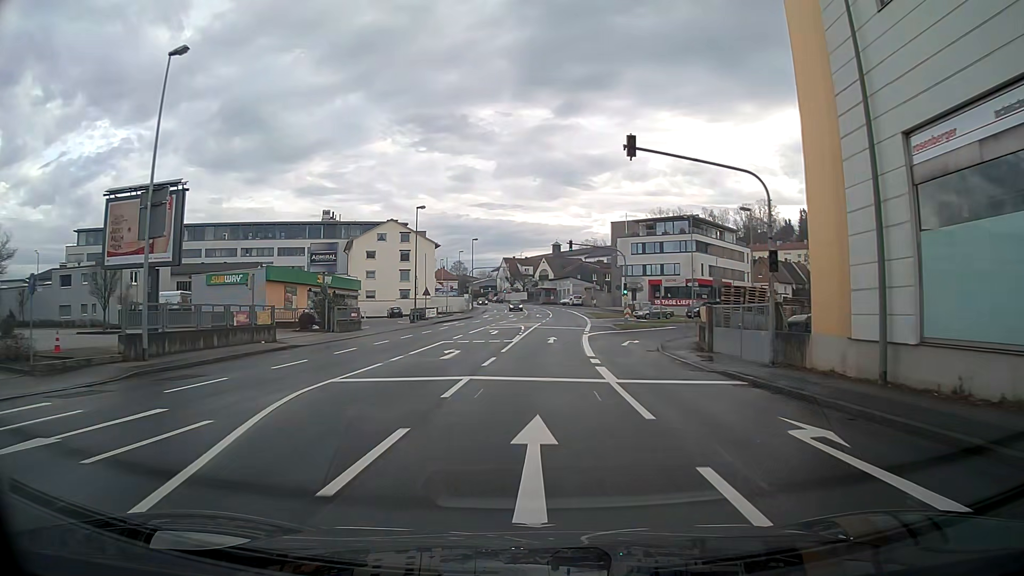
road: tertiary_link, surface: asphalt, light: Day
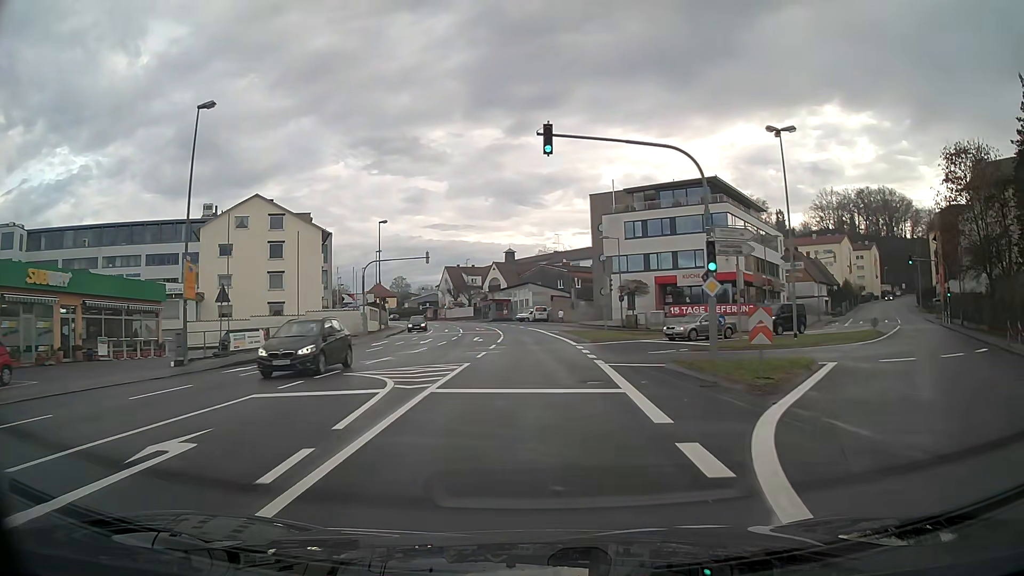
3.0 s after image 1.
(+1.0, +35.1) m; +4°
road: tertiary
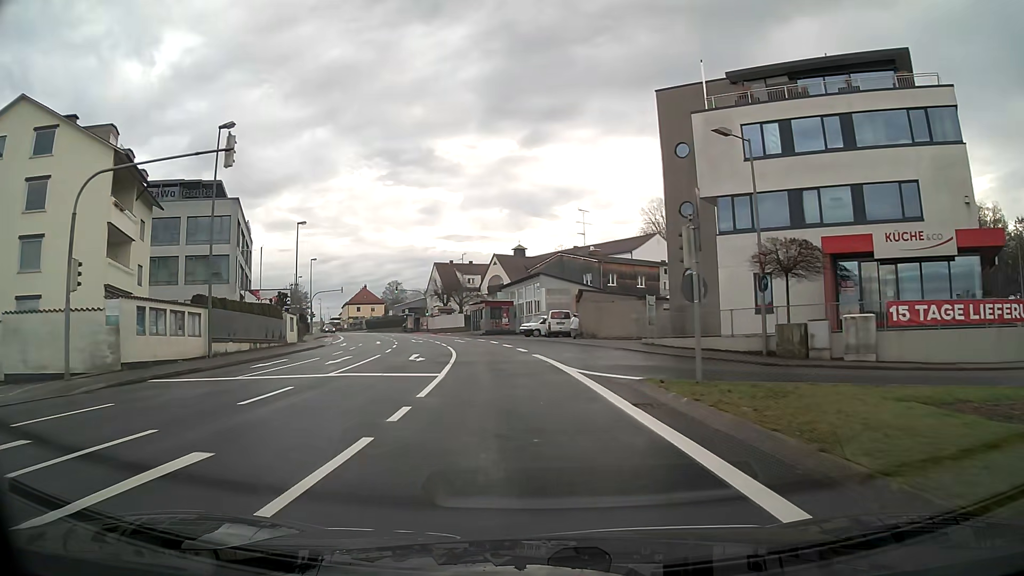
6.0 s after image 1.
(-0.2, +35.5) m; -2°
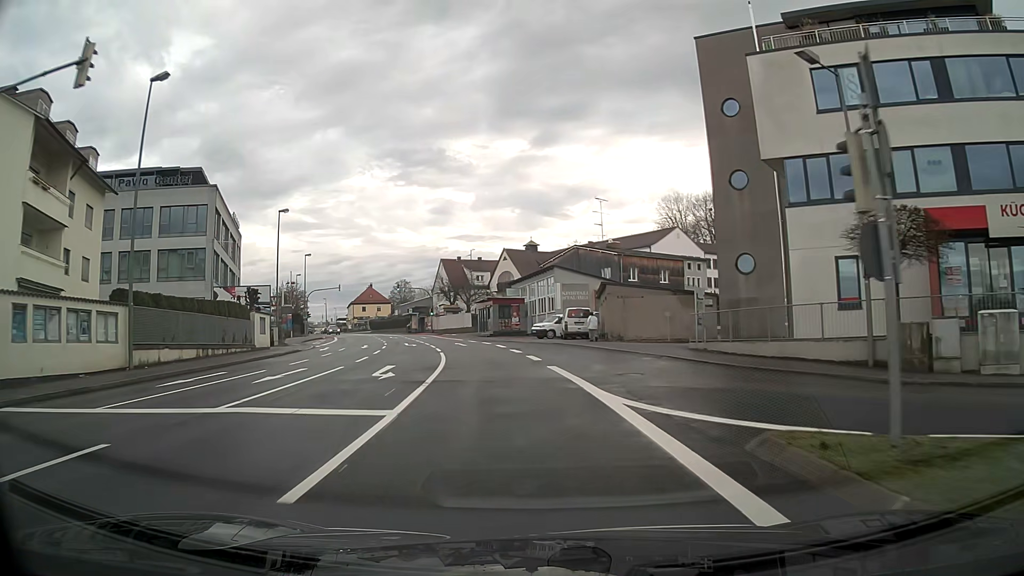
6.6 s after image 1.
(-0.1, +7.2) m; -1°
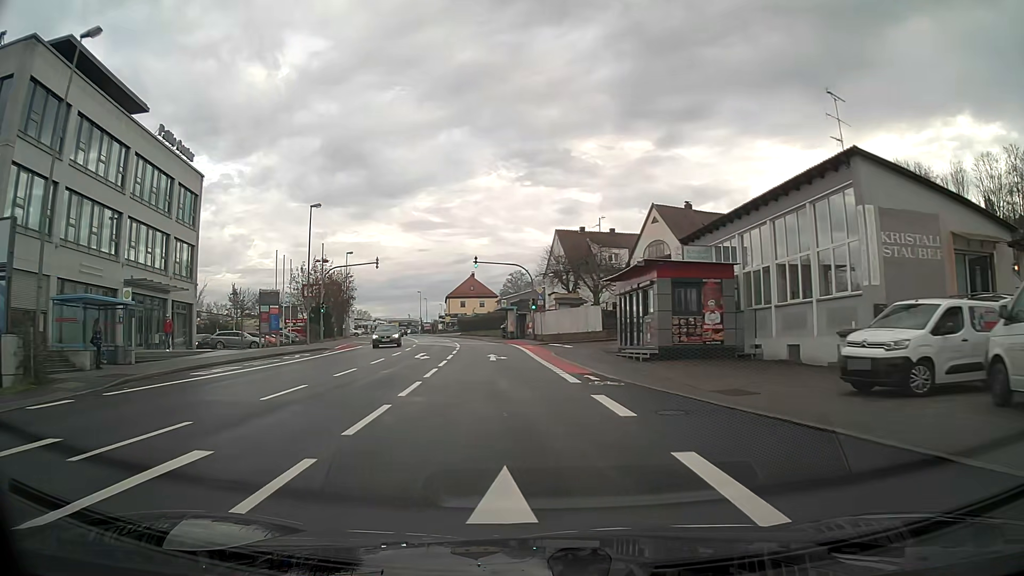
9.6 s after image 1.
(-3.3, +36.4) m; -11°
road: tertiary_link
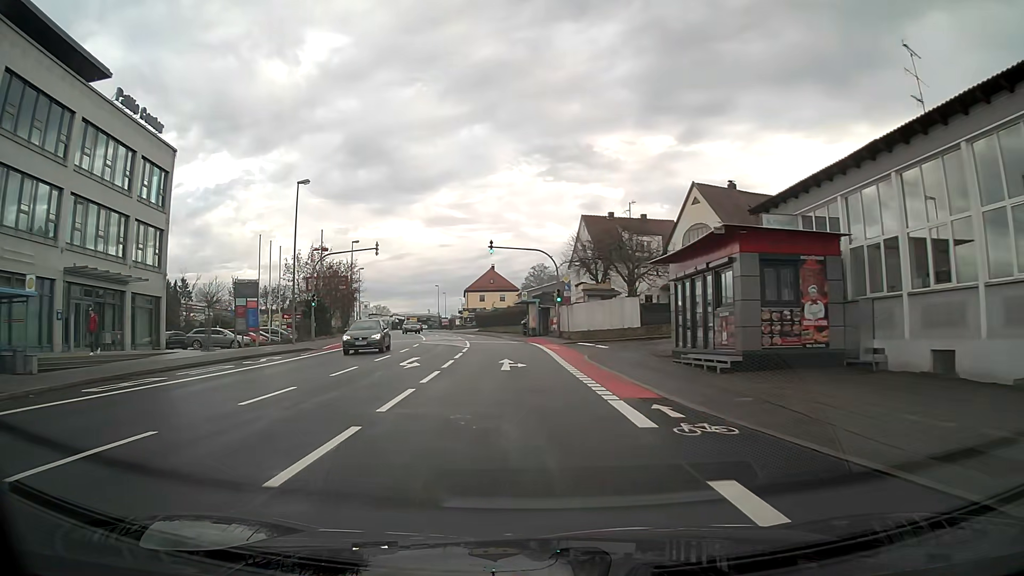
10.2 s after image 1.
(-0.1, +7.4) m; -2°
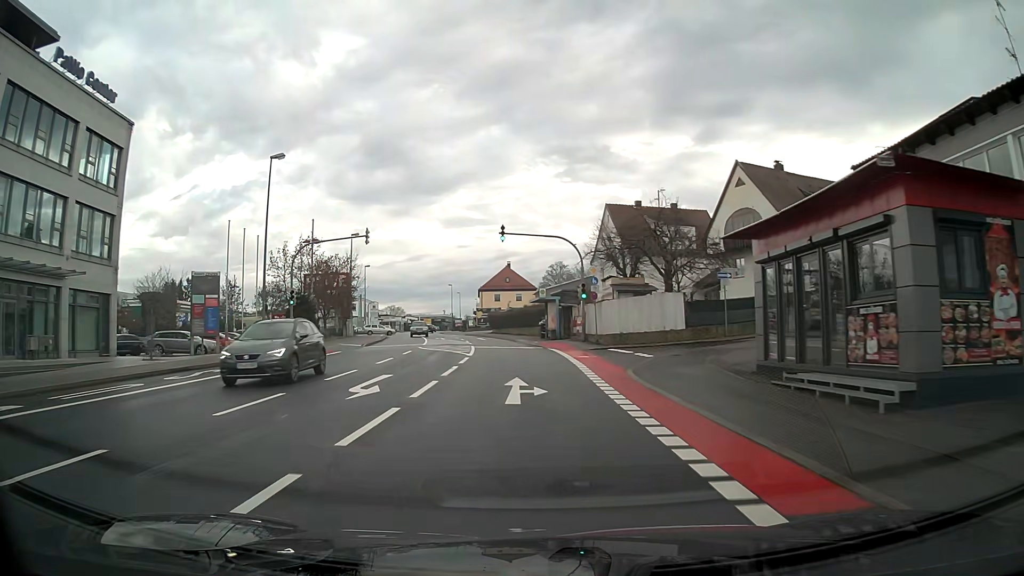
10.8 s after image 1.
(-0.1, +7.4) m; -1°
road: tertiary
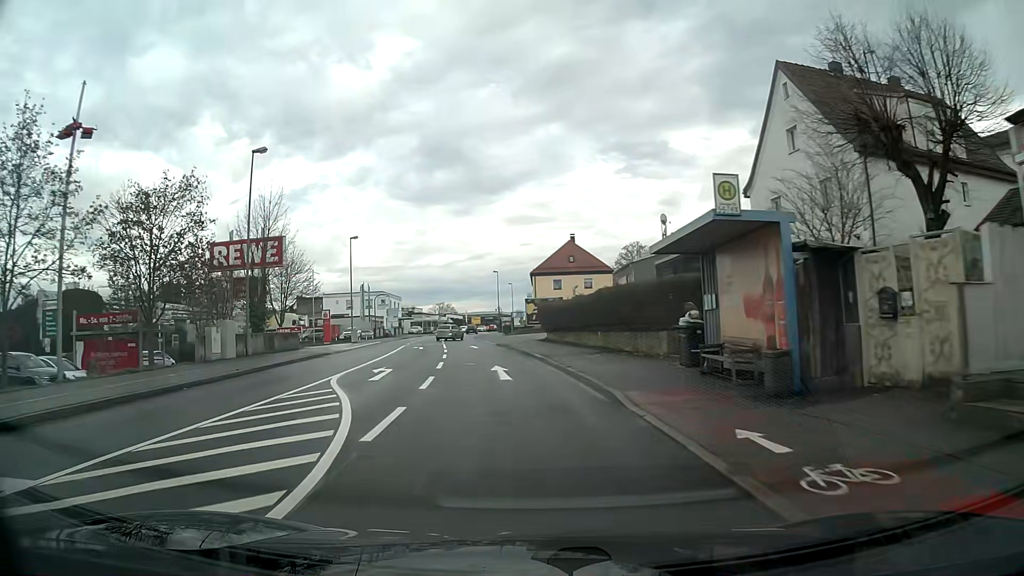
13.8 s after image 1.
(-1.5, +36.1) m; -6°
(0, +10) (-1, +20) (-2, +30) (-3, +40) (-5, +50) (-6, +60) (-7, +70) (-8, +80) (-8, +90) (-9, +100) m
